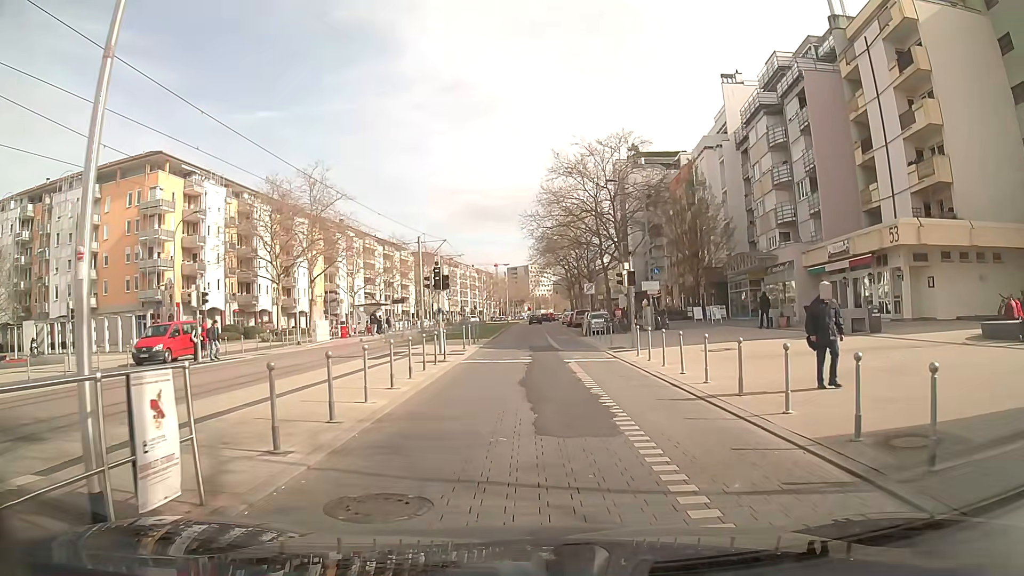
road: tertiary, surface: paving_stones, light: Day
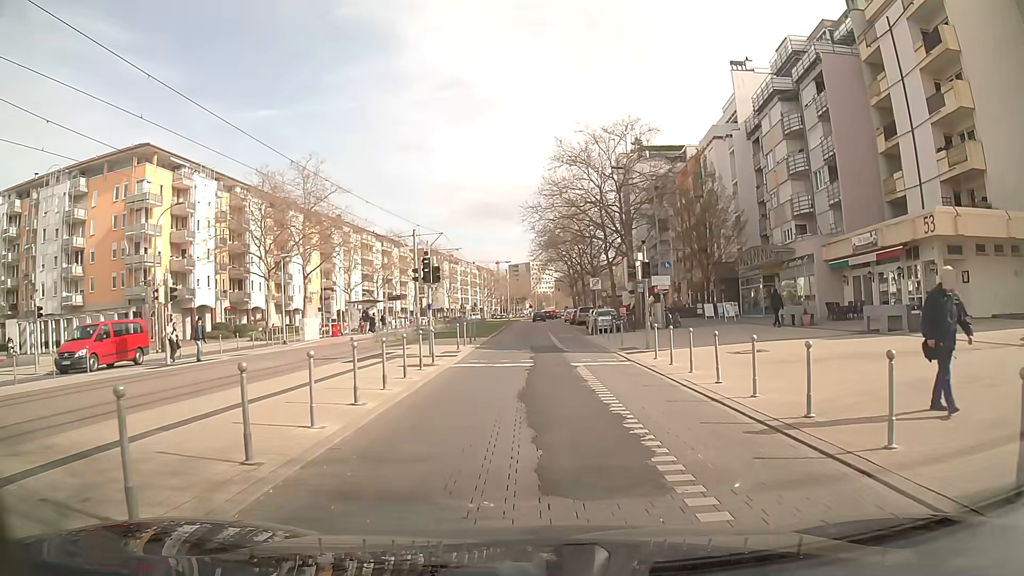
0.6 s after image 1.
(0.0, +2.8) m; -1°
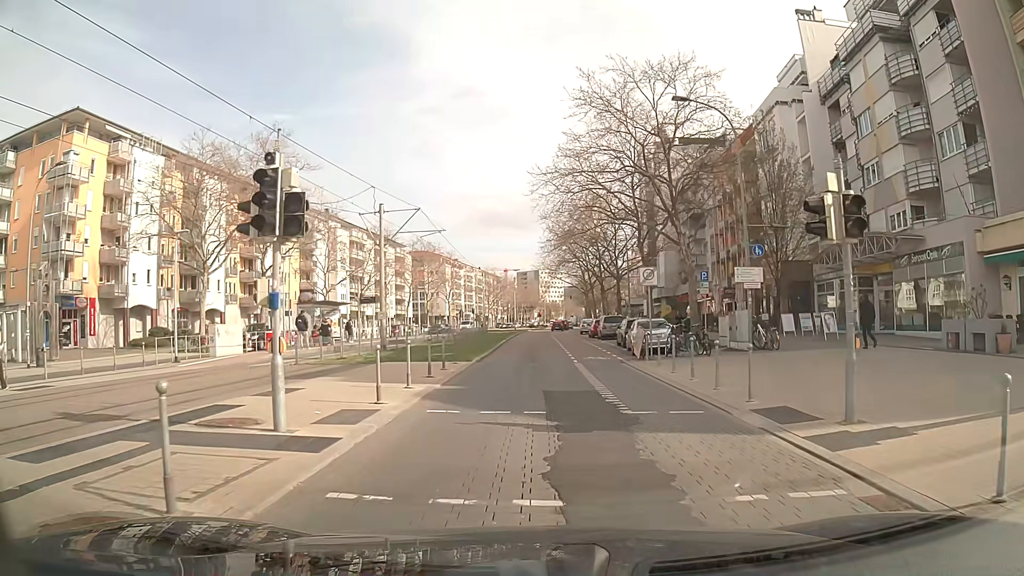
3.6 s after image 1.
(+0.2, +13.7) m; +1°
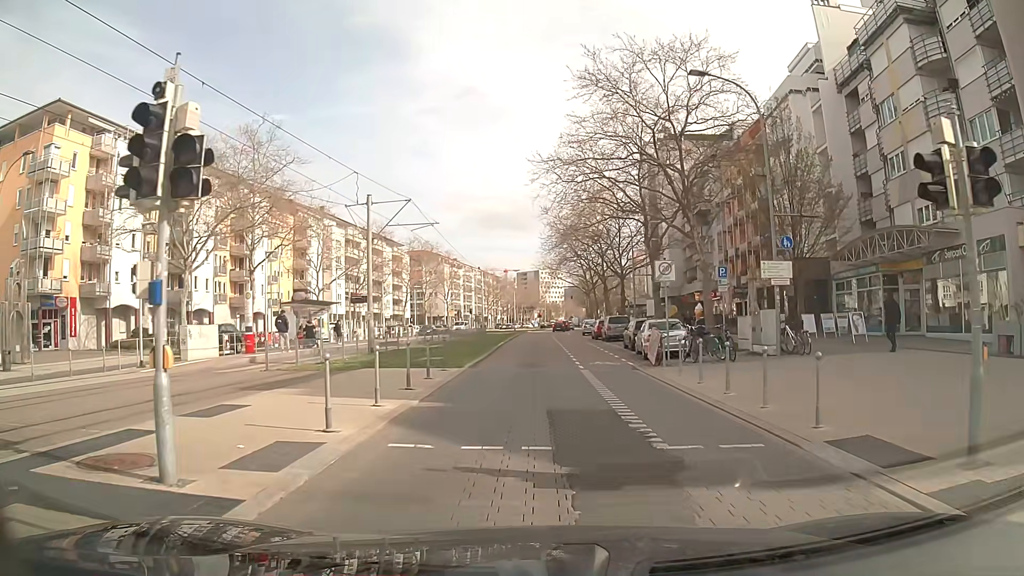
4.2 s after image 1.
(0.0, +2.7) m; 0°
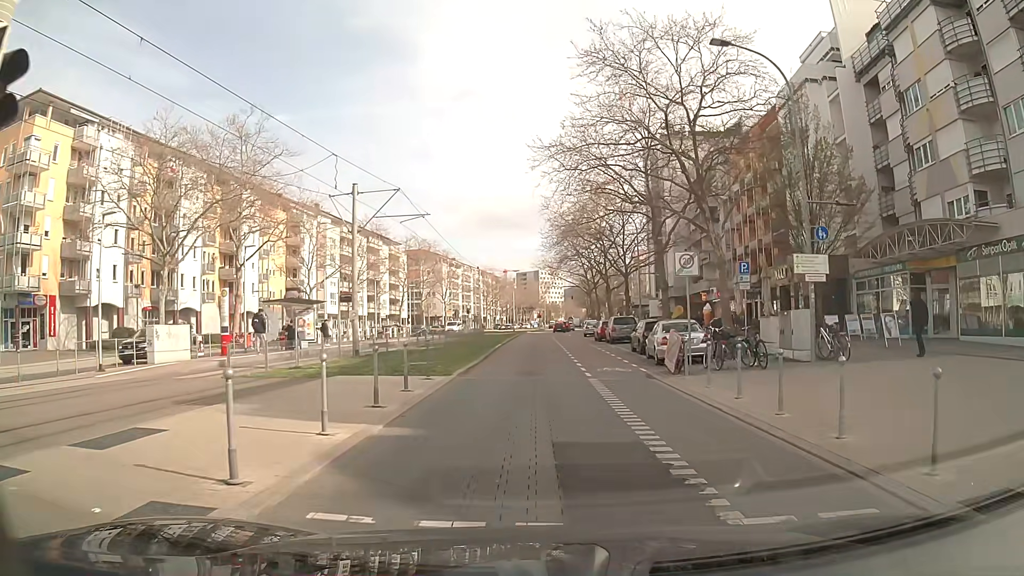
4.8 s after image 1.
(0.0, +2.7) m; 0°
(0, +10) (0, +20) (0, +30) (0, +40) (0, +50) (0, +60) (0, +70) (+1, +80) (+3, +90) (+4, +100) m
